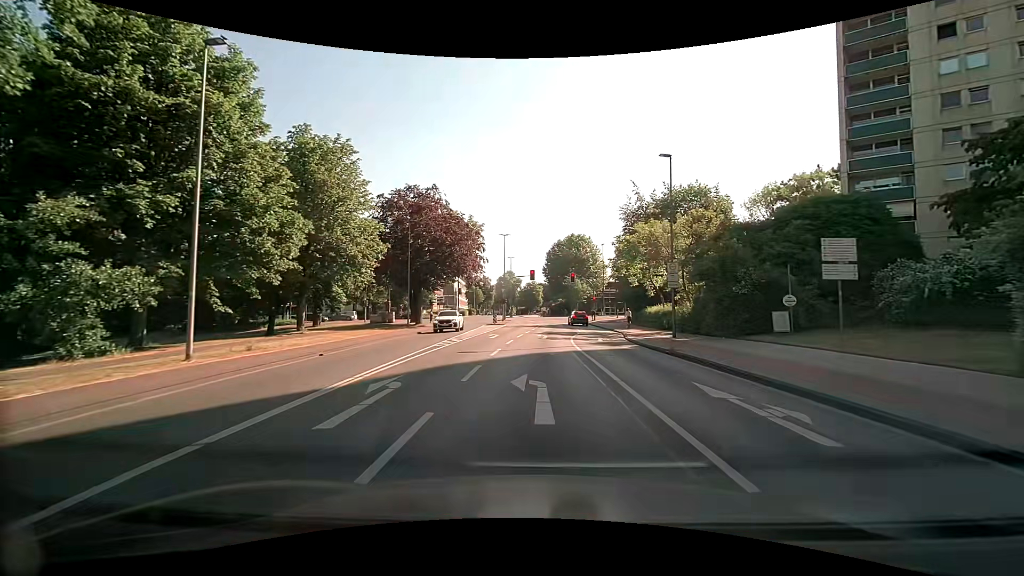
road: tertiary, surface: asphalt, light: Day
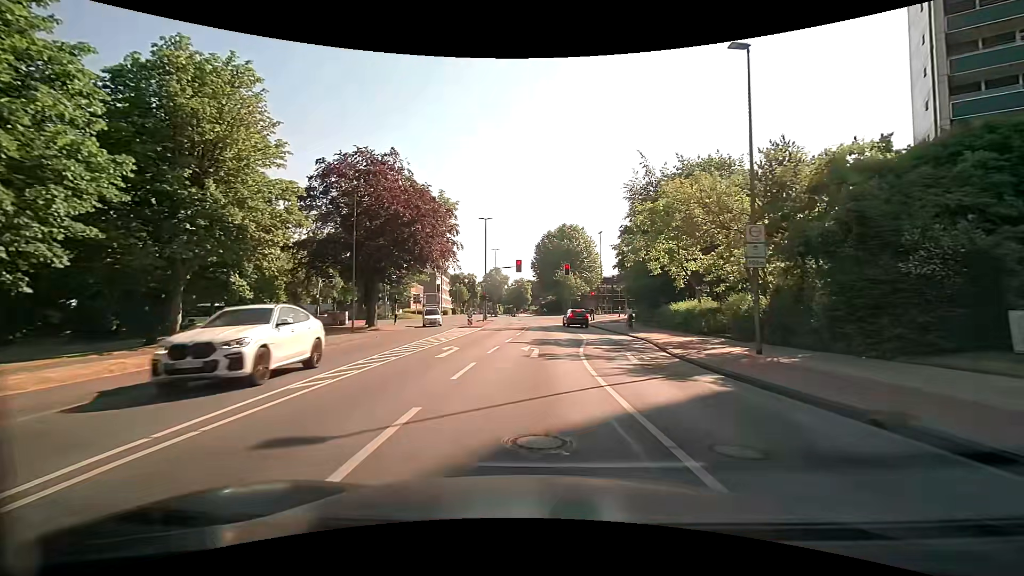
(+0.1, +11.6) m; +1°
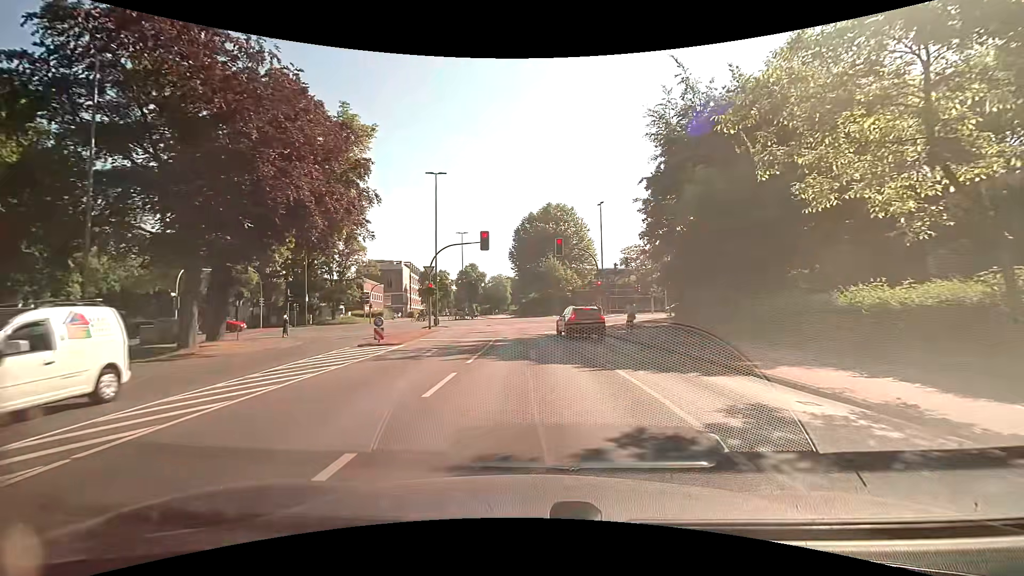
(+0.3, +20.0) m; +2°
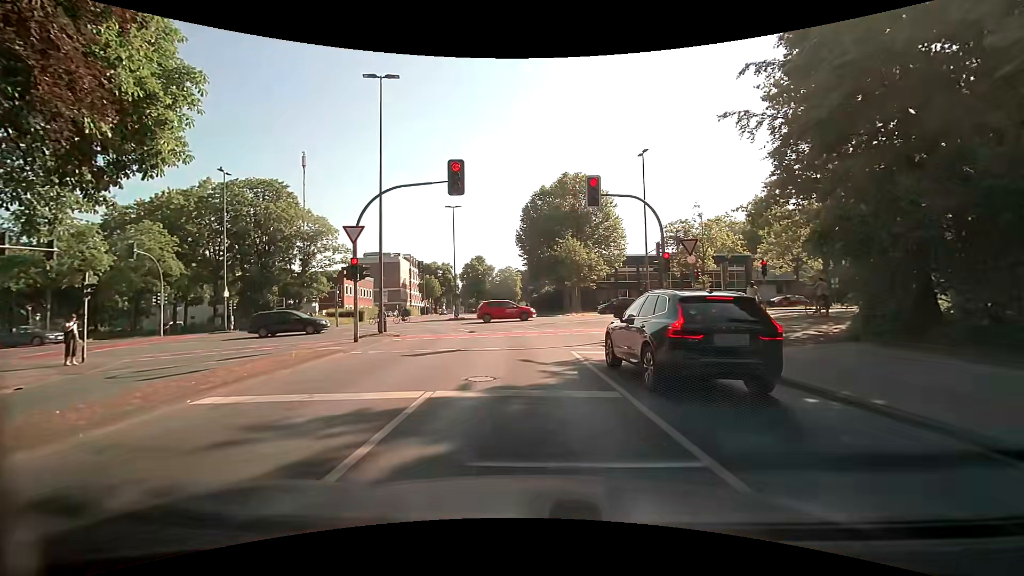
(0.0, +15.9) m; -1°
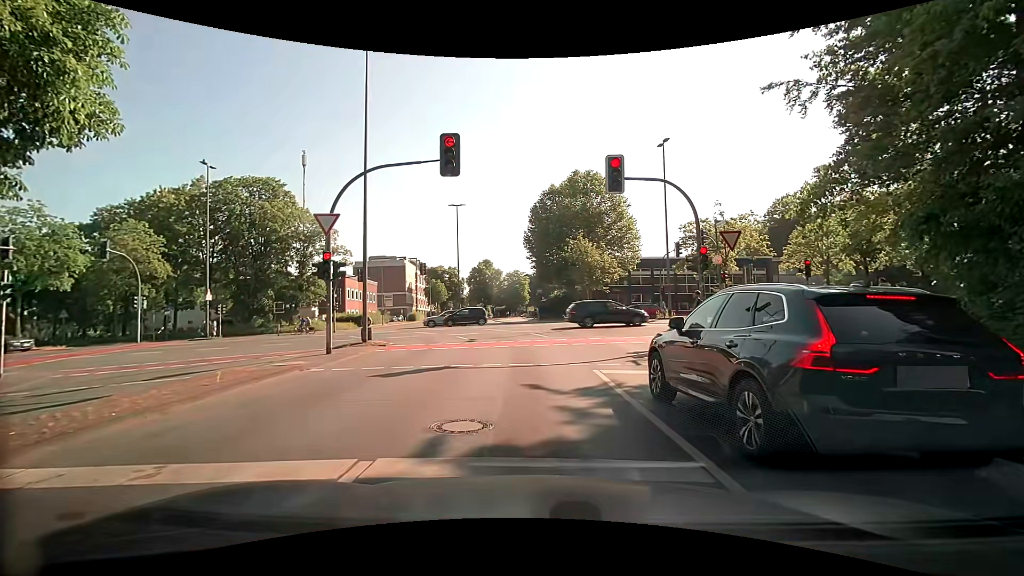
(0.0, +3.2) m; 0°
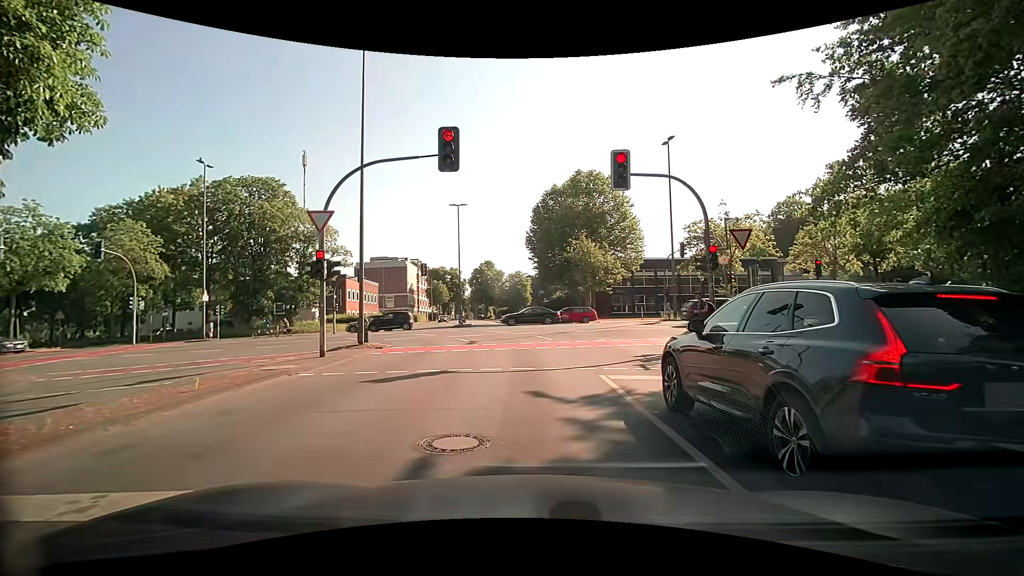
(0.0, +0.7) m; 0°
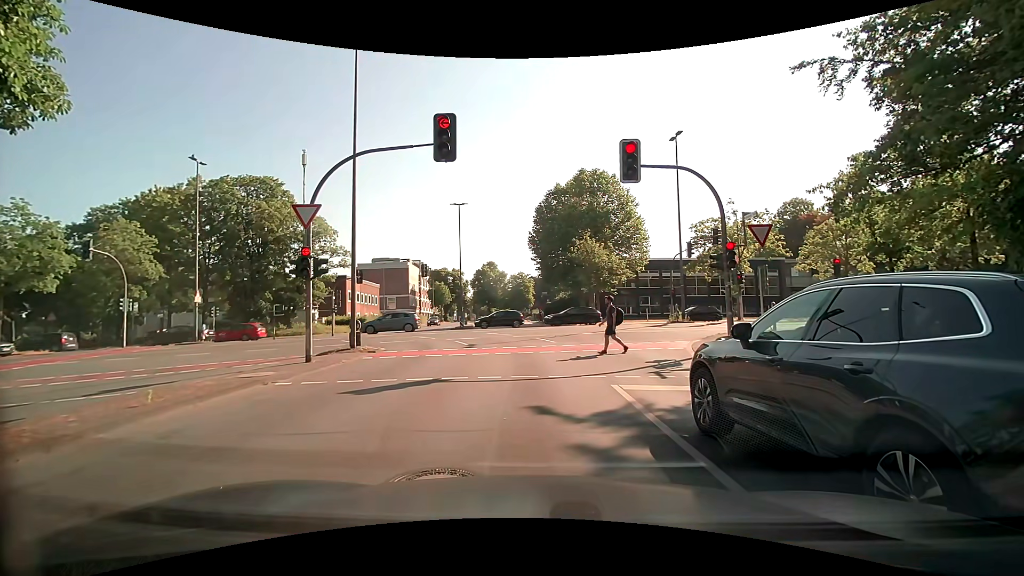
(0.0, +1.2) m; 0°
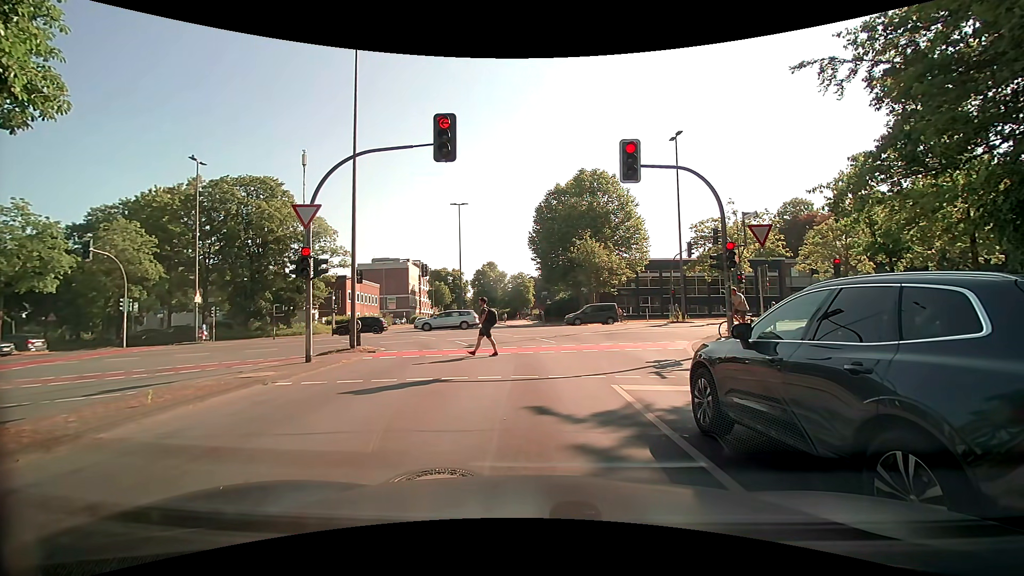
(0.0, 0.0) m; 0°
(0, +10) (-1, +20) (-5, +29) (-12, +36) (-21, +40) (-31, +40) (-41, +39) (-51, +38) (-60, +37) (-70, +35) m
